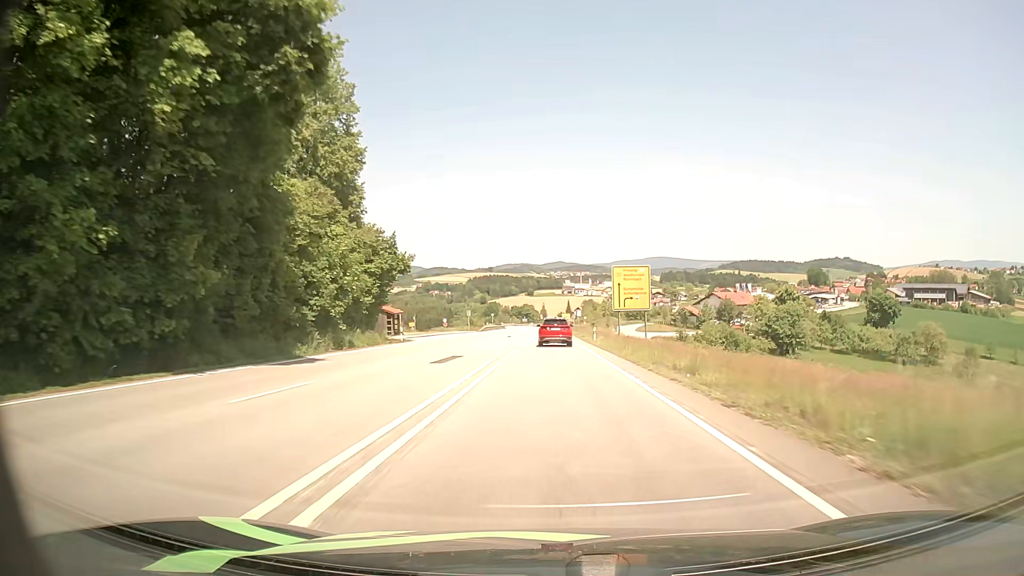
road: primary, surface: asphalt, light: Day
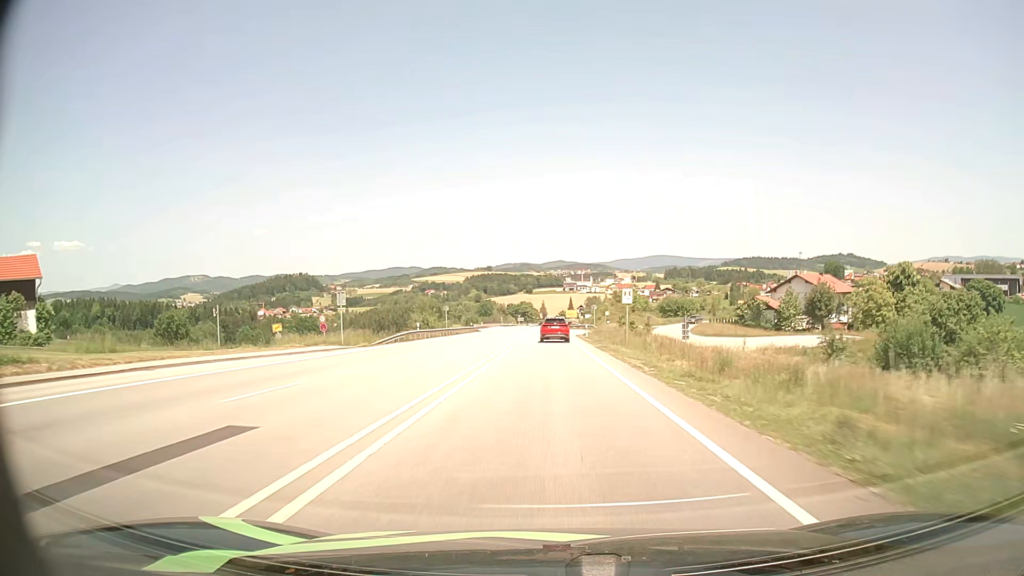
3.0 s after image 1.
(+0.4, +60.0) m; 0°
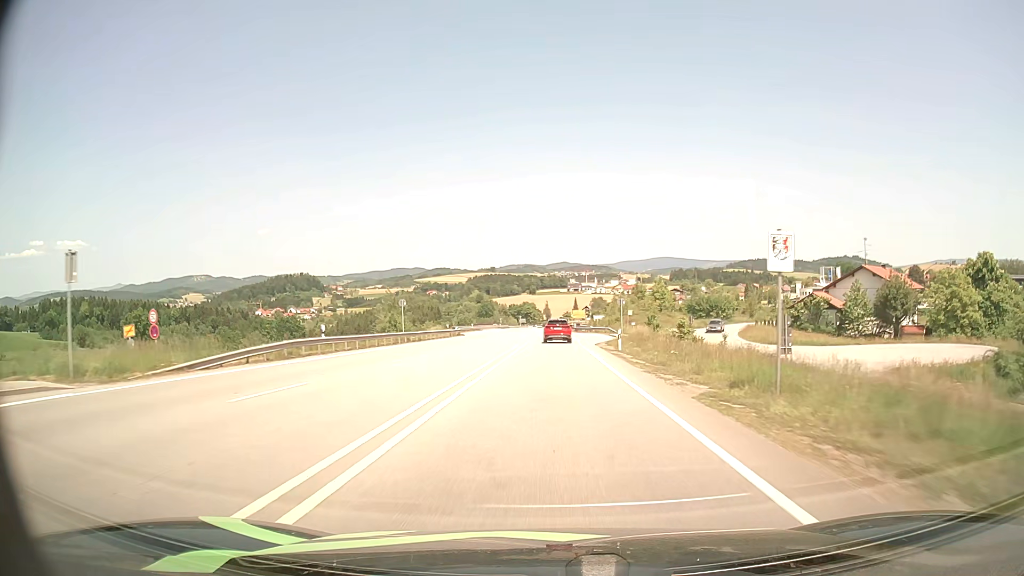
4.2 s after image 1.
(-0.1, +23.9) m; 0°
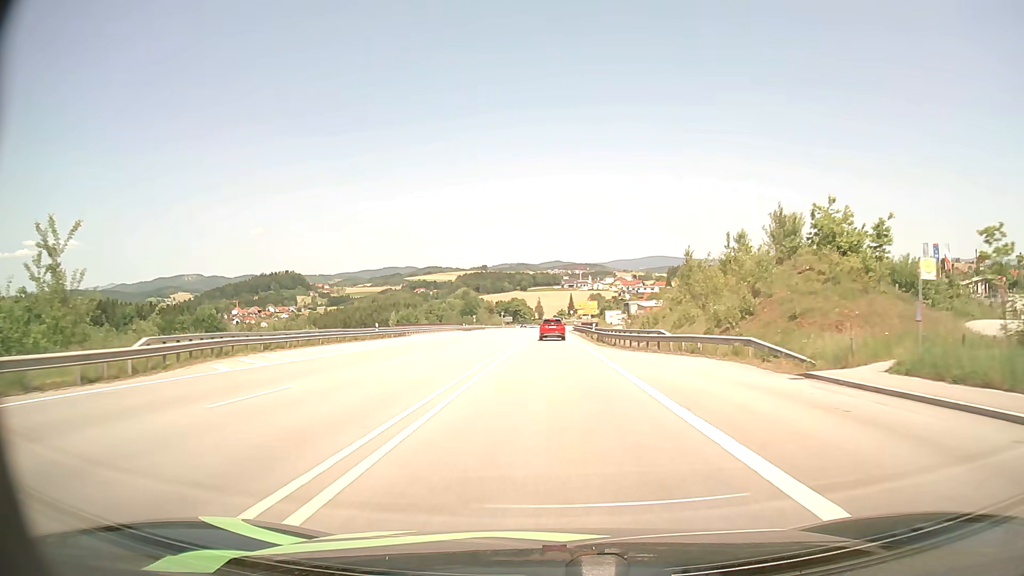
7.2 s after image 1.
(+0.3, +61.2) m; +1°
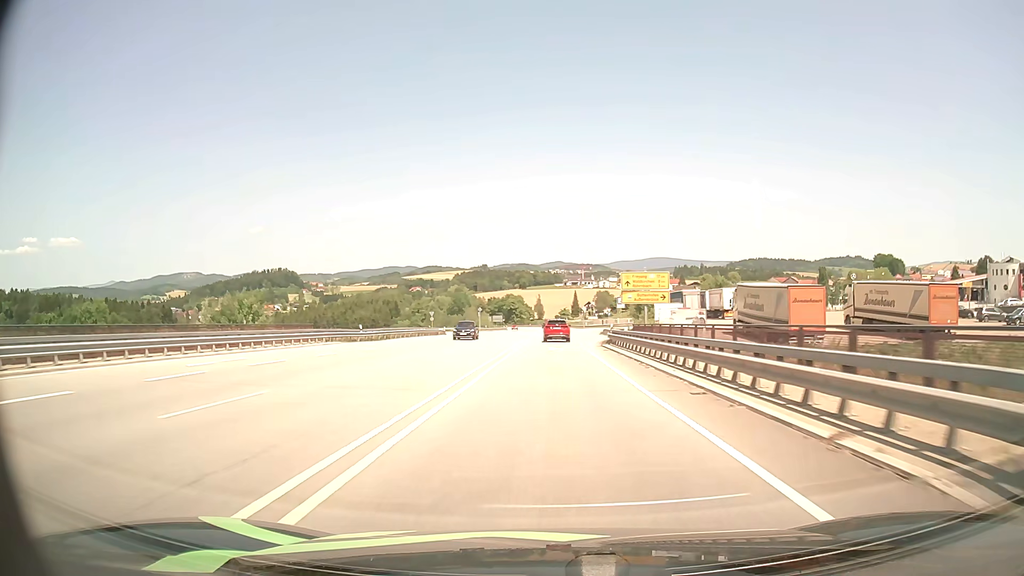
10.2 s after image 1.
(-0.1, +61.6) m; 0°
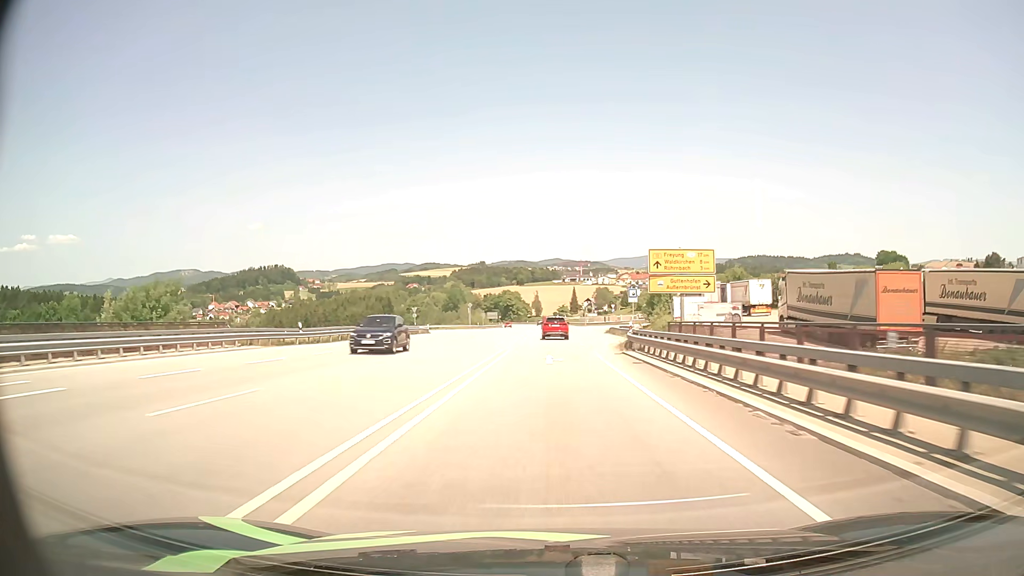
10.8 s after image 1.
(0.0, +12.2) m; 0°
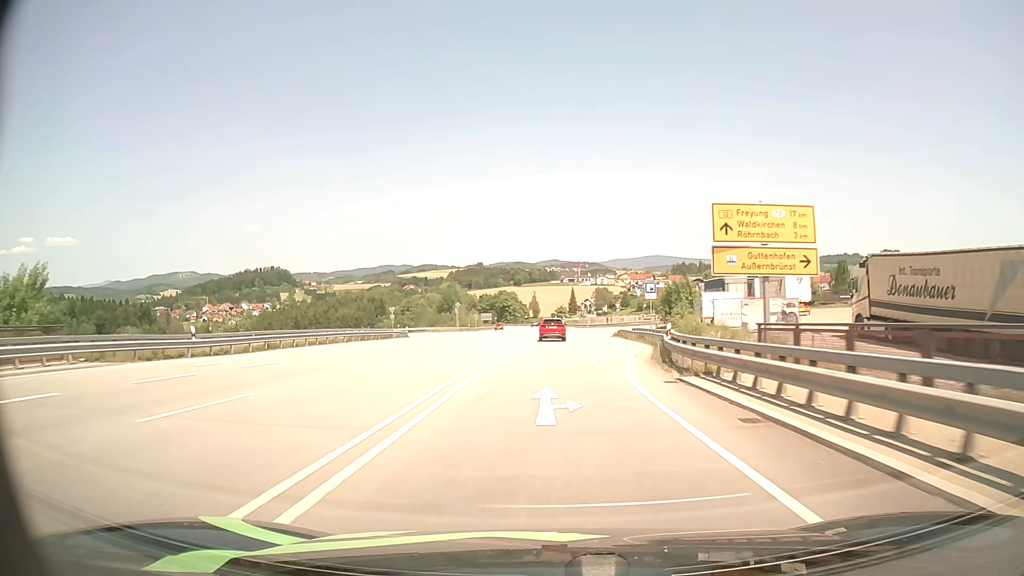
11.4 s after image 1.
(0.0, +12.2) m; 0°
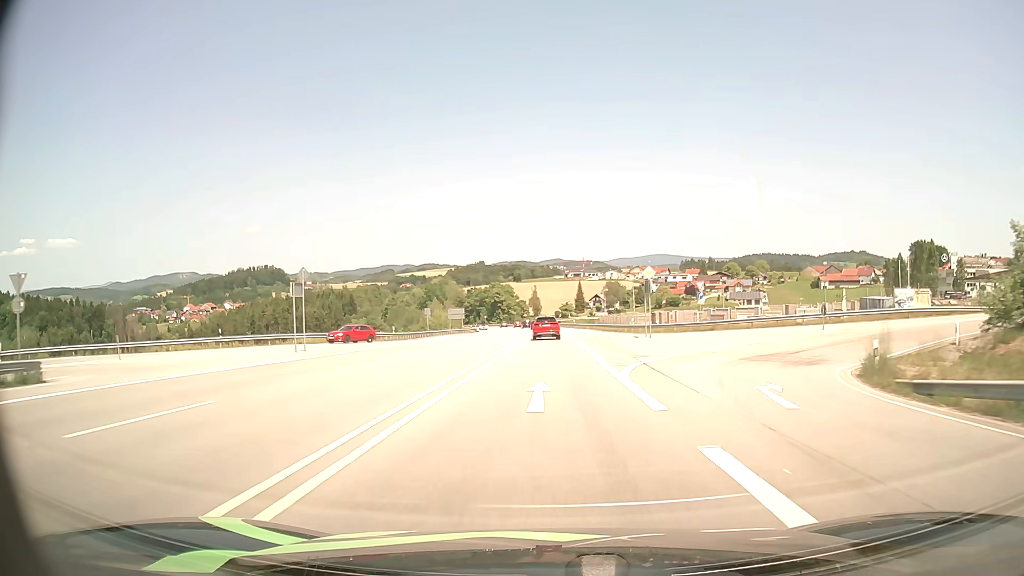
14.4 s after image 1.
(+0.1, +61.7) m; 0°
(0, +10) (0, +20) (0, +30) (0, +40) (0, +50) (0, +60) (0, +70) (-1, +80) (-1, +90) (-2, +100) m
